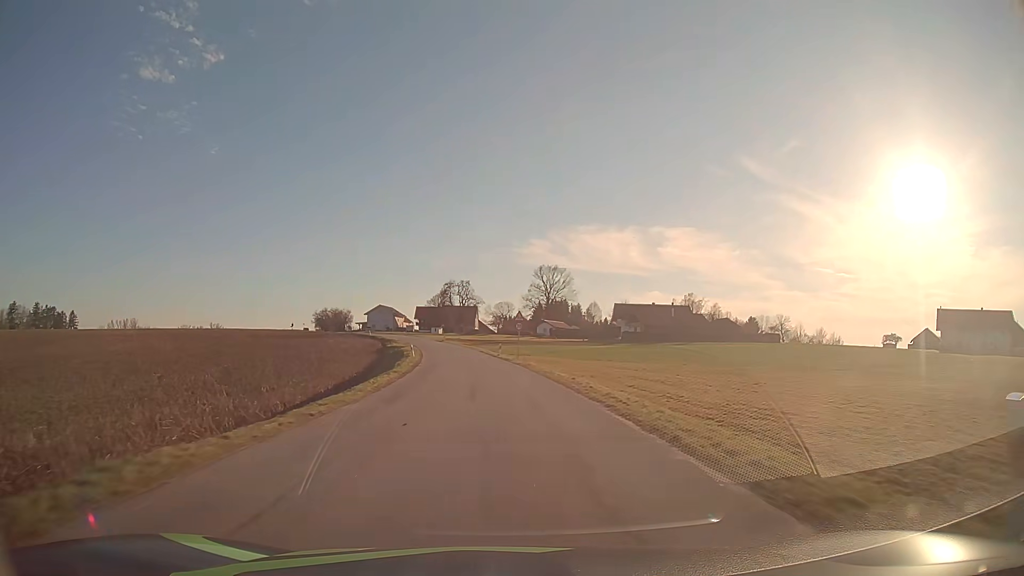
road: tertiary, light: Day
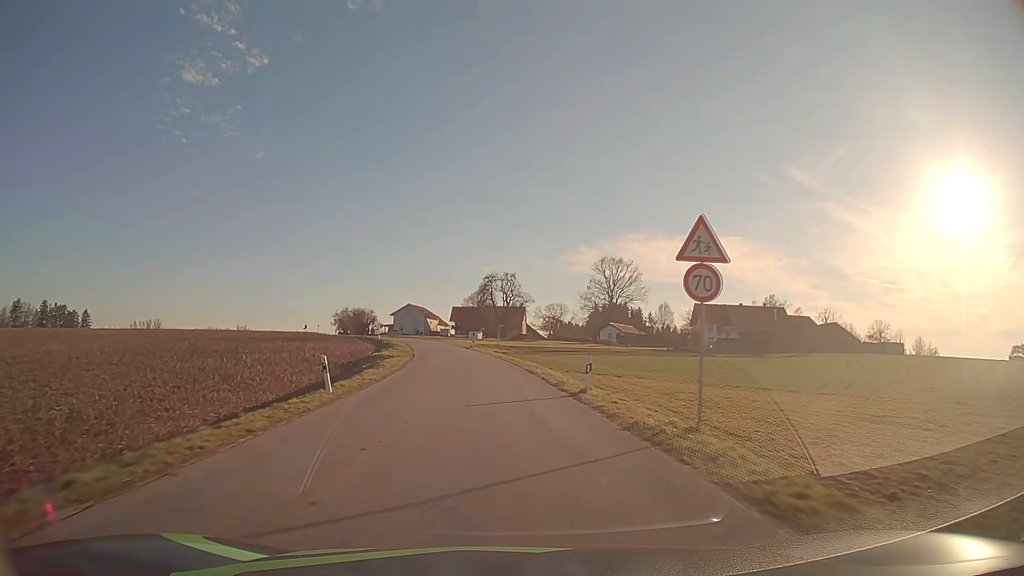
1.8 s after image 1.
(-1.5, +35.3) m; -4°
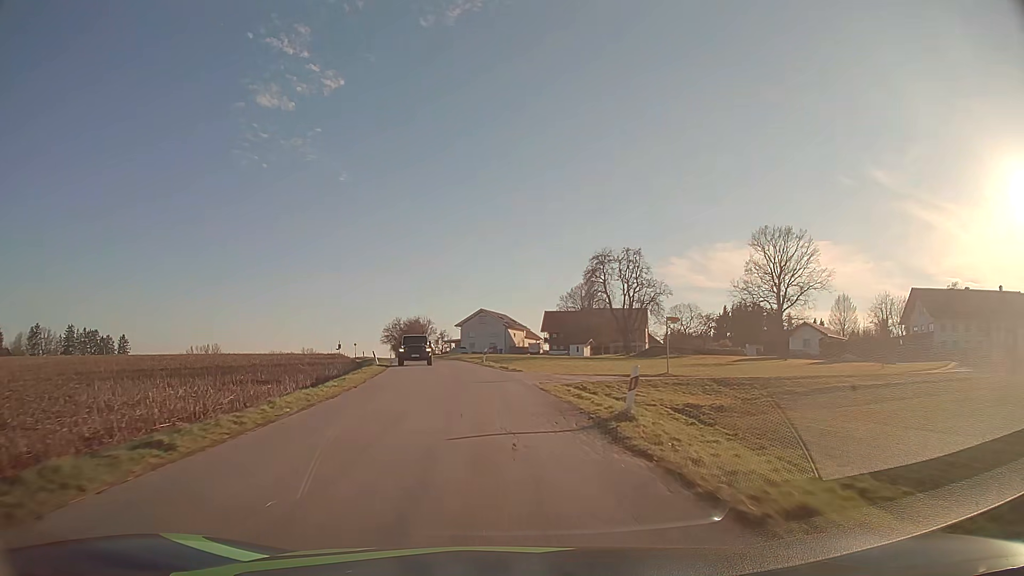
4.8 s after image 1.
(-3.5, +55.4) m; -8°
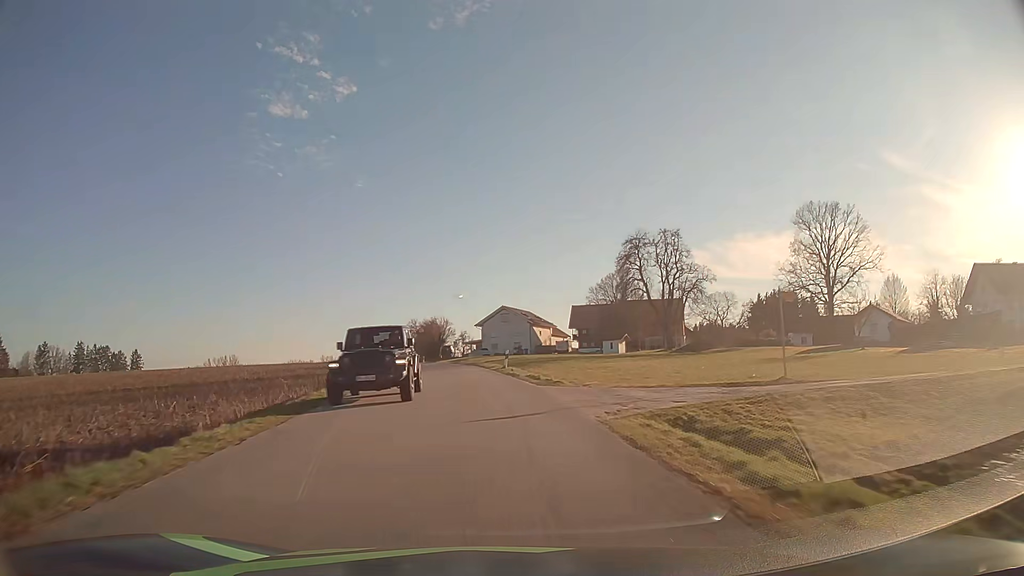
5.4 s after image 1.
(-0.2, +10.9) m; -2°
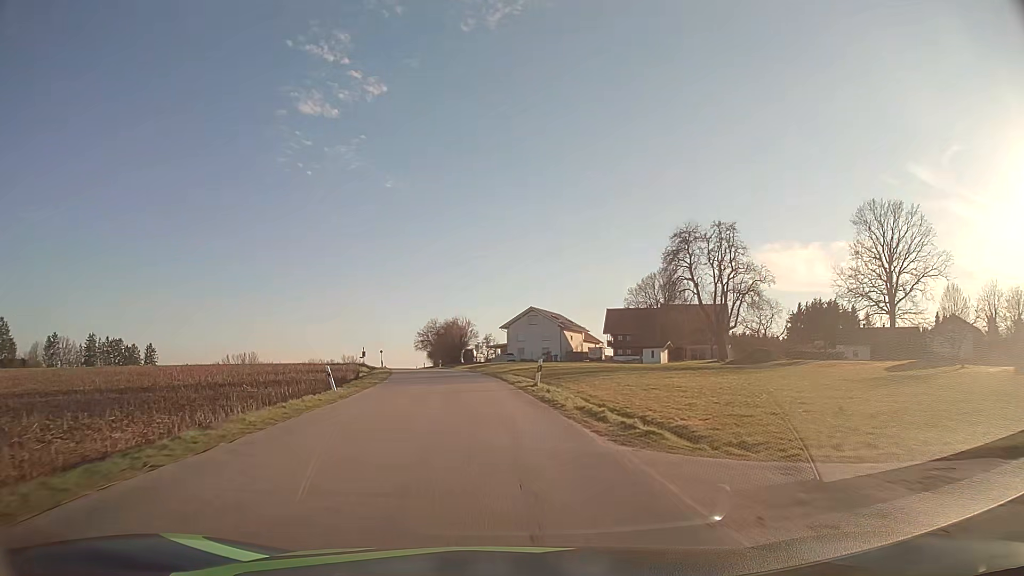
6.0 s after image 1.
(-0.2, +10.8) m; -2°
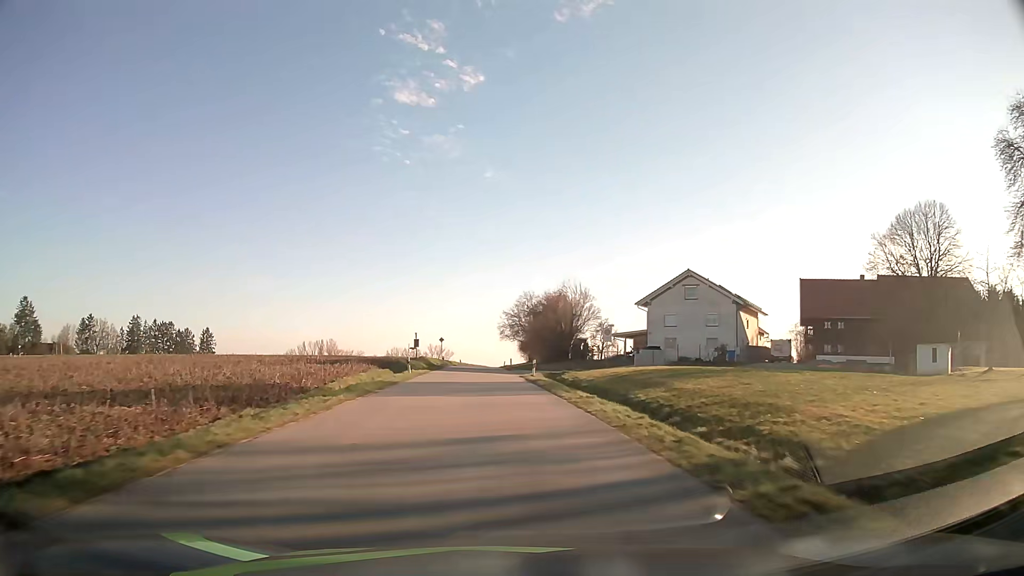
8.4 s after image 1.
(-4.1, +42.8) m; -9°
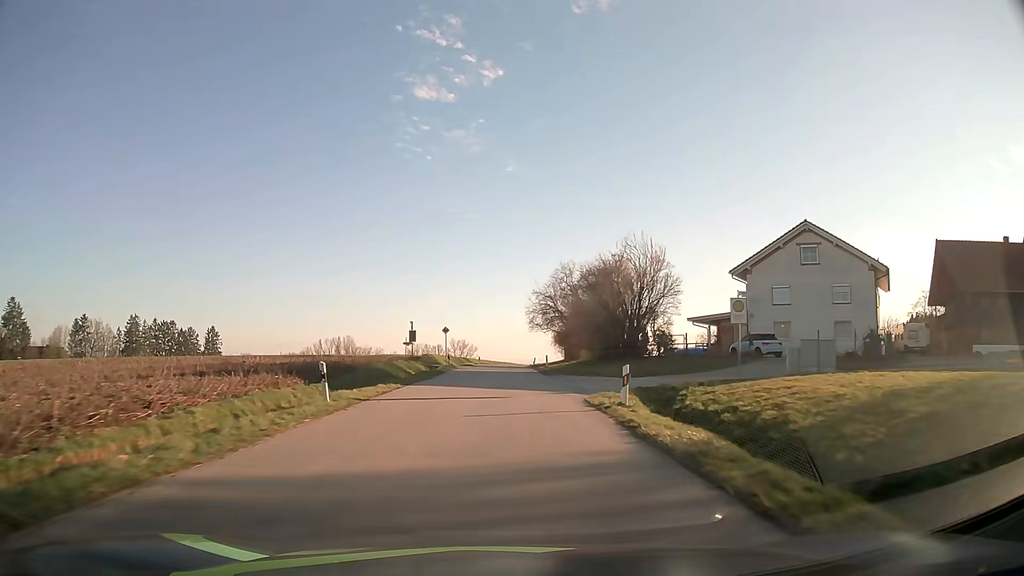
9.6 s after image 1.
(-0.6, +21.8) m; -3°
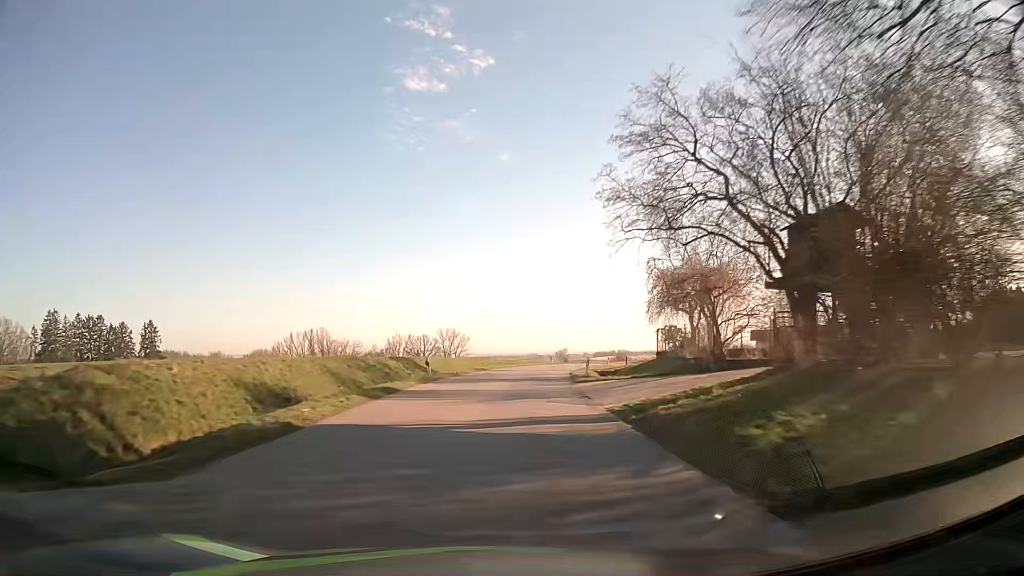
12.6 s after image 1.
(0.0, +56.4) m; 0°
(0, +10) (0, +20) (+1, +30) (+2, +40) (+3, +50) (+5, +60) (+7, +69) (+9, +79) (+12, +89) (+15, +98) m
